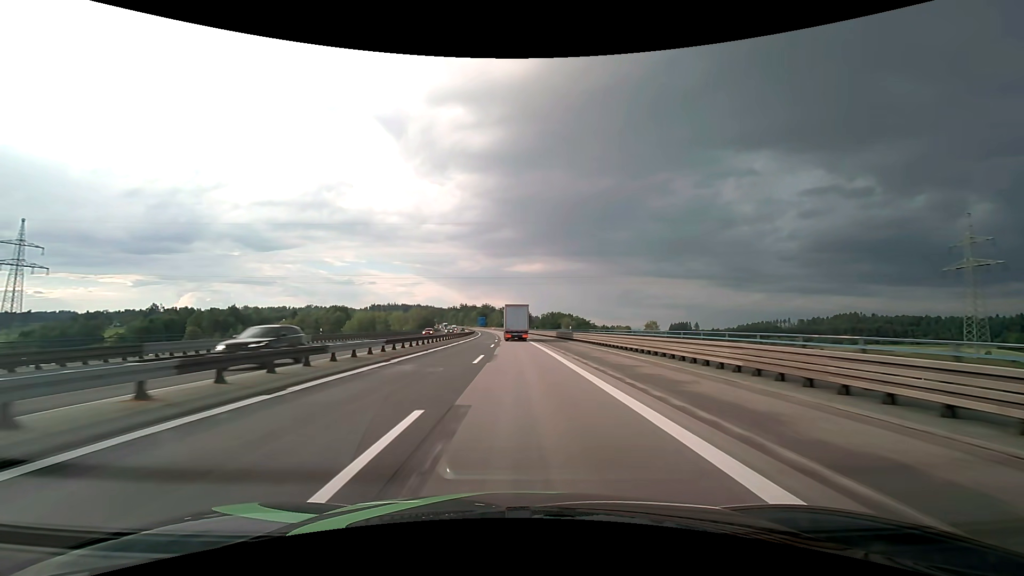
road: motorway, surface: asphalt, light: Day
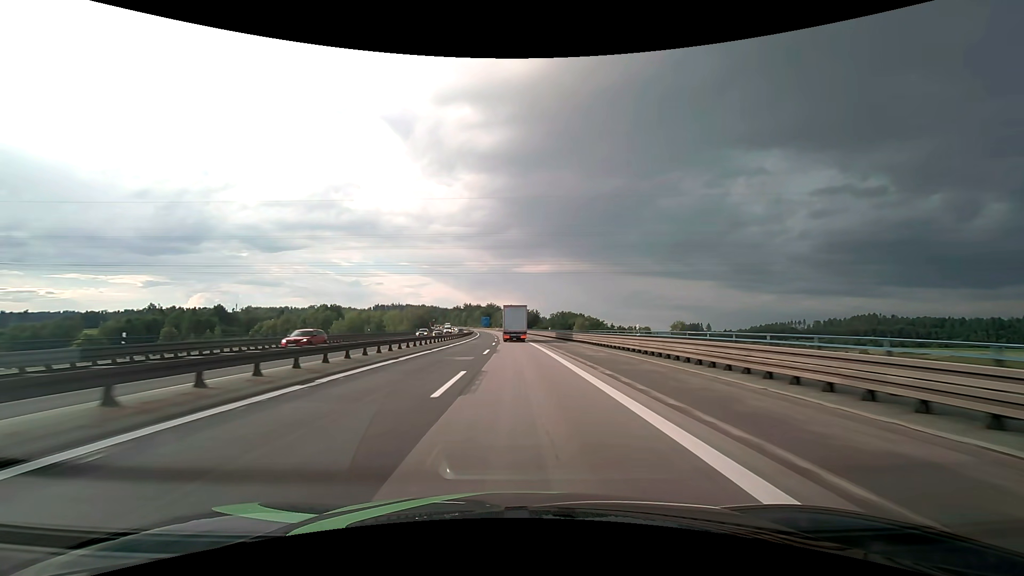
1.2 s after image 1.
(-0.2, +28.5) m; -1°
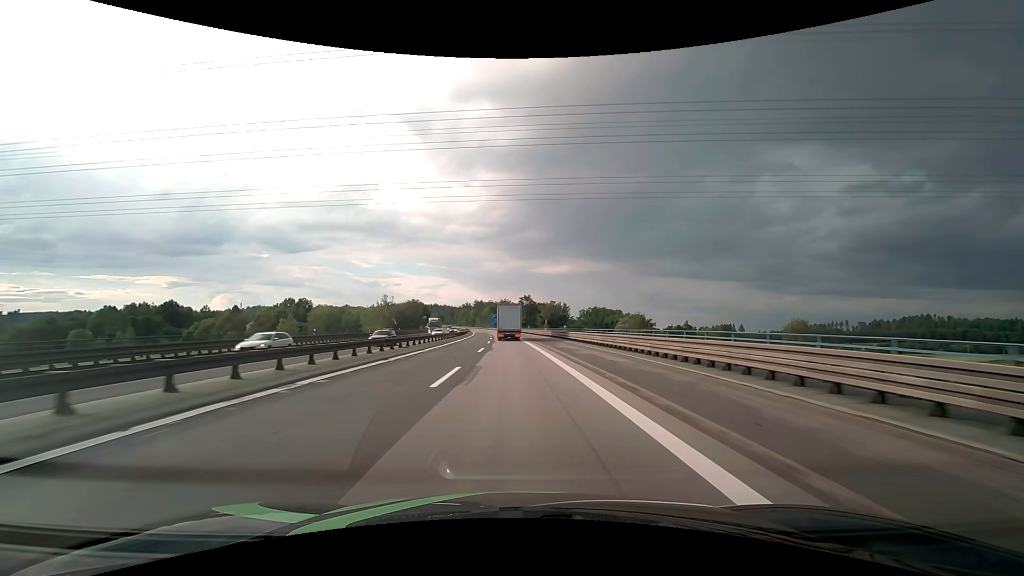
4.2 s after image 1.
(-1.2, +71.3) m; -2°
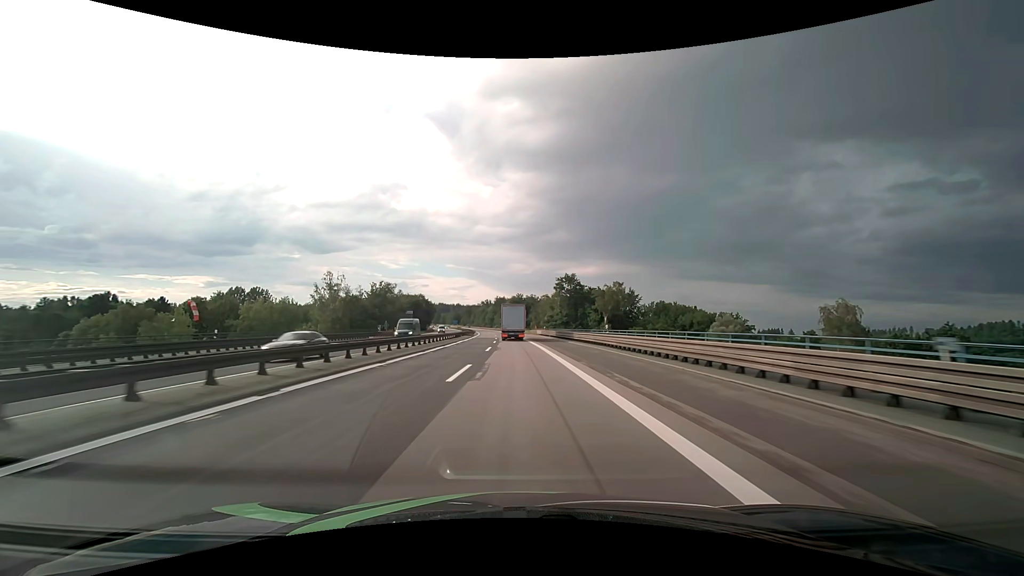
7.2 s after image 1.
(-1.9, +71.2) m; -3°
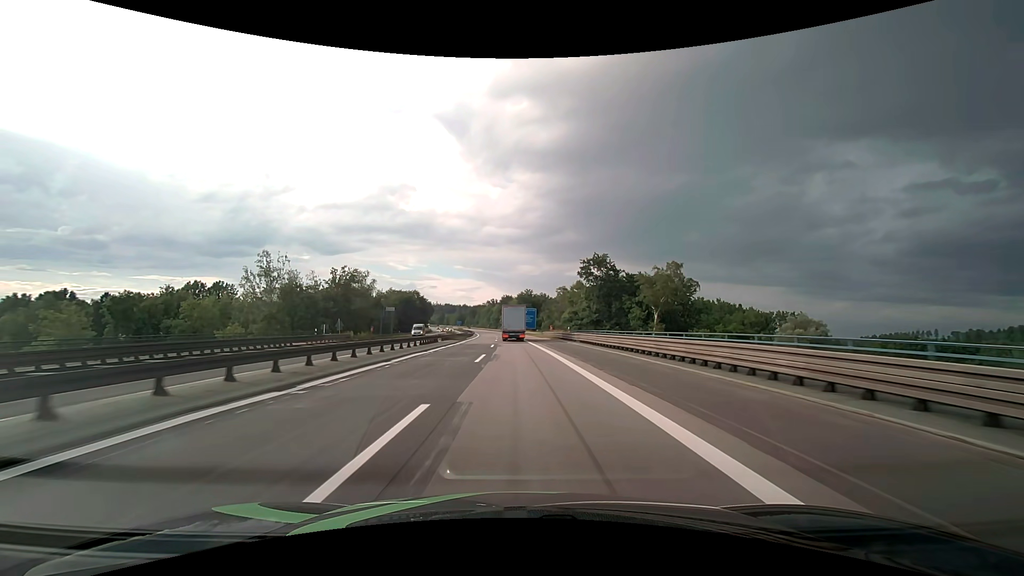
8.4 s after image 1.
(-0.2, +28.5) m; -1°
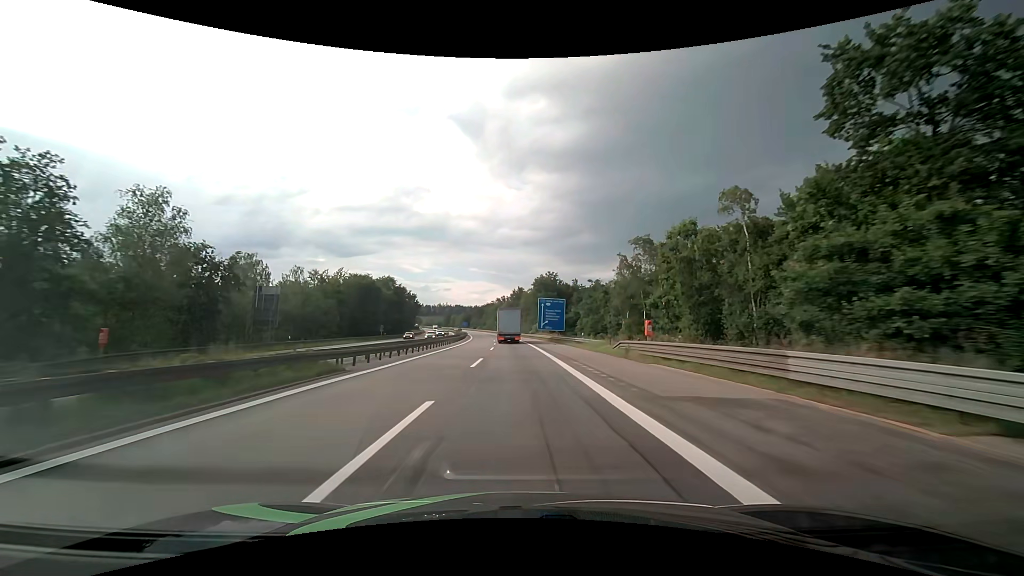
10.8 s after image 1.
(-0.8, +57.2) m; -2°
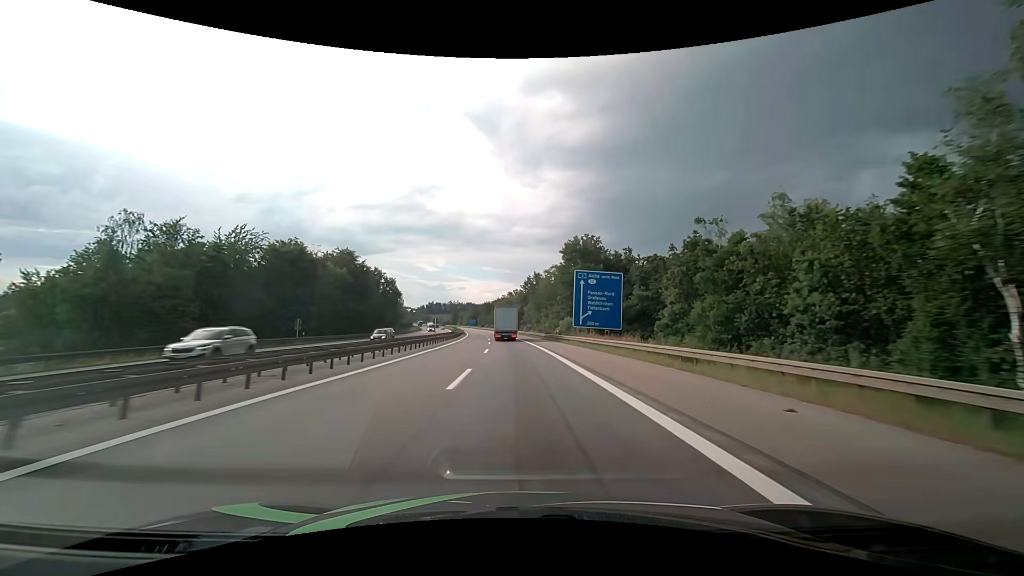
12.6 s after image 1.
(-0.5, +43.2) m; -1°
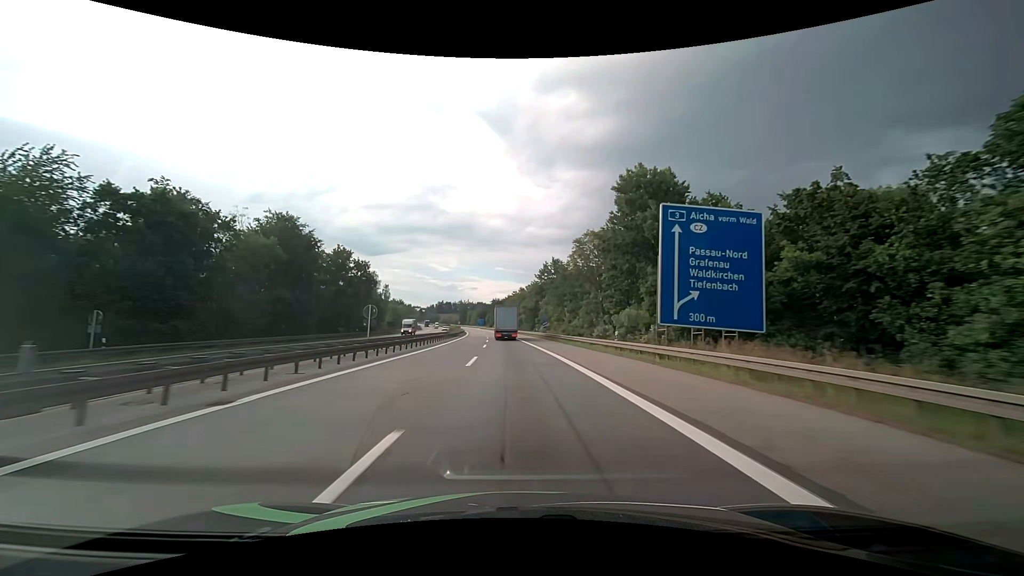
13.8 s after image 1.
(-0.4, +29.1) m; -1°
(0, +10) (0, +20) (0, +30) (-1, +40) (-1, +50) (-2, +60) (-2, +70) (-3, +80) (-4, +90) (-5, +100) m
